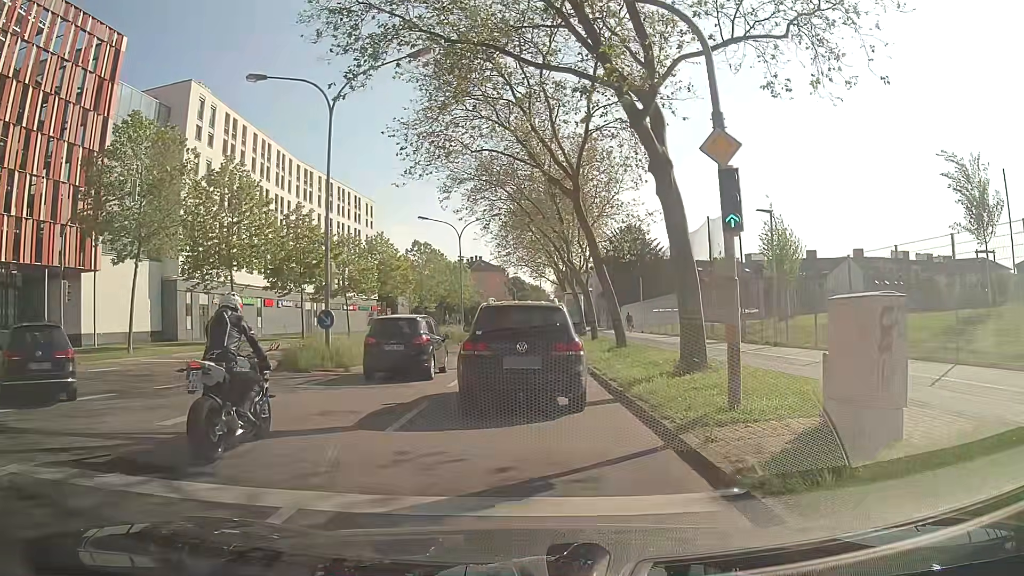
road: secondary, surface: asphalt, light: Day
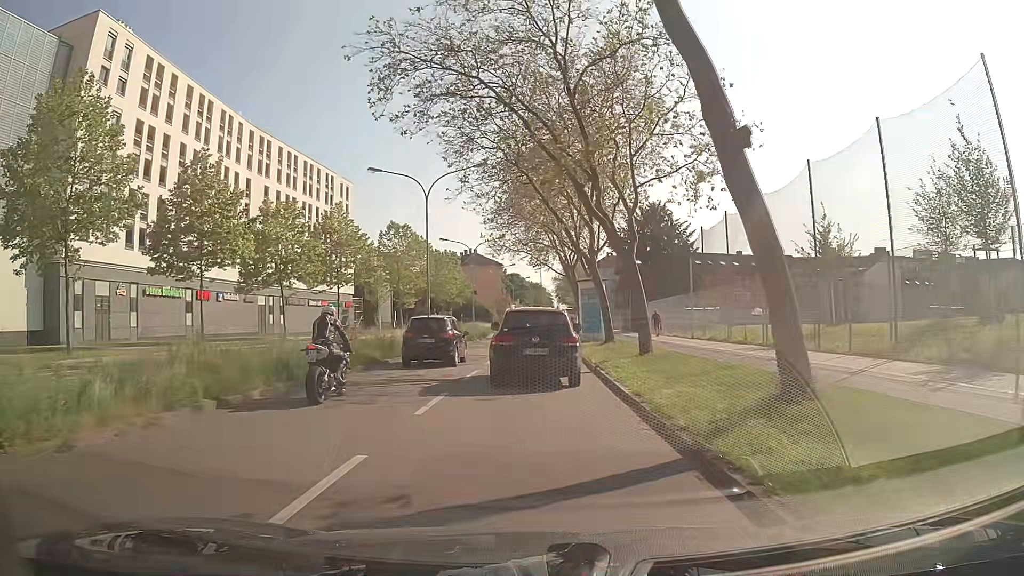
(-0.3, +17.6) m; -1°
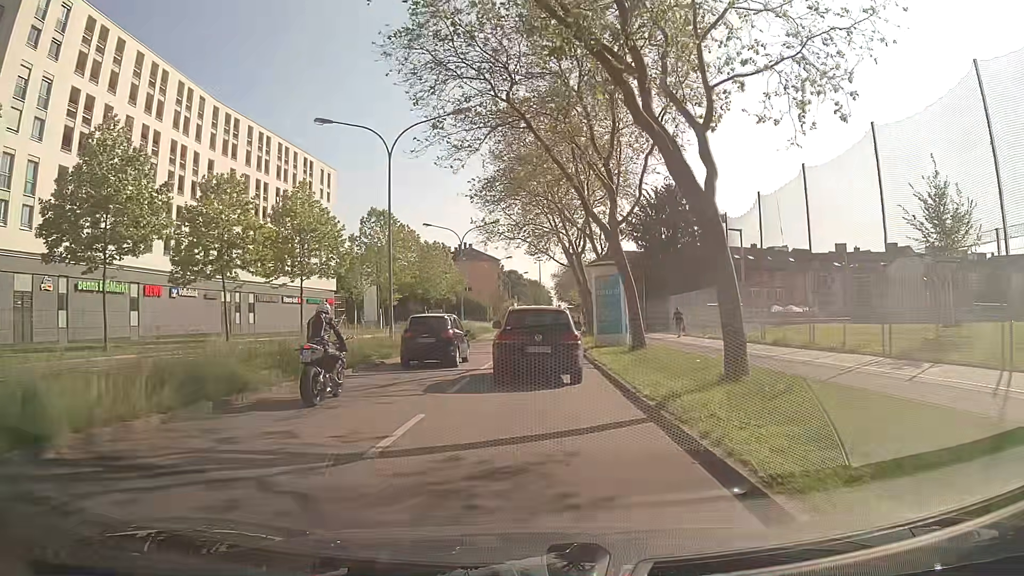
(+0.1, +9.6) m; 0°
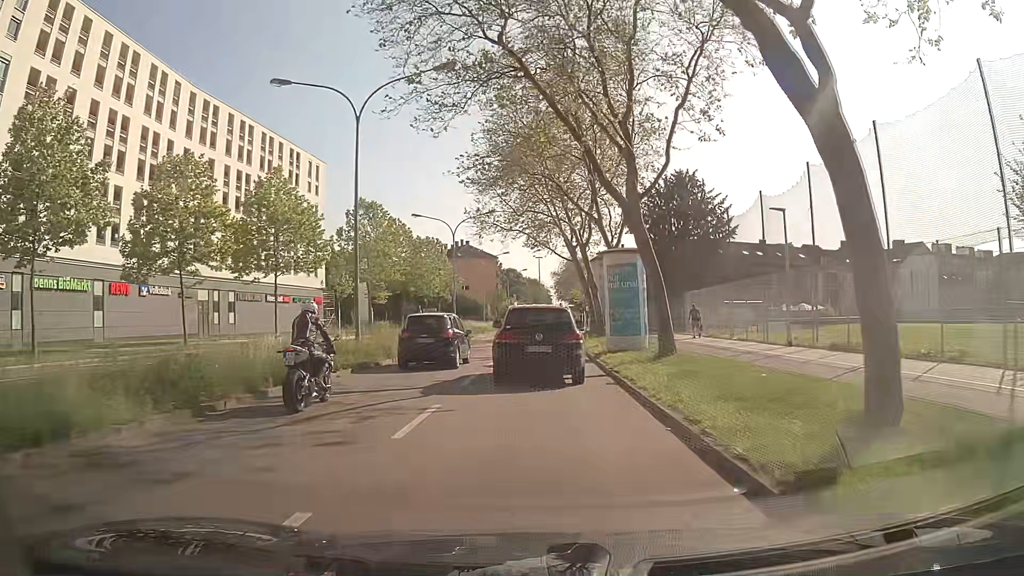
(+0.1, +5.2) m; +1°
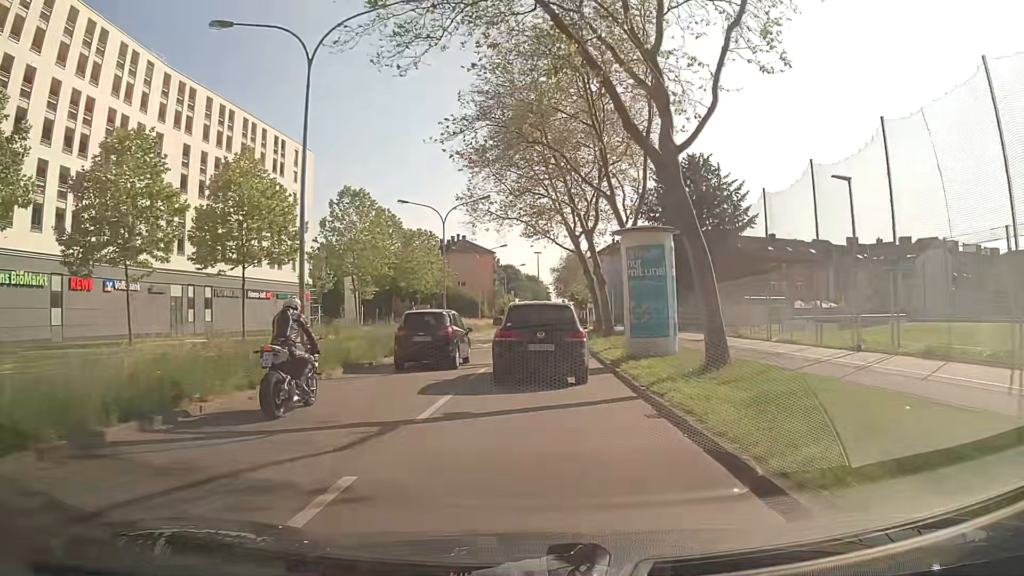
(0.0, +5.2) m; -1°
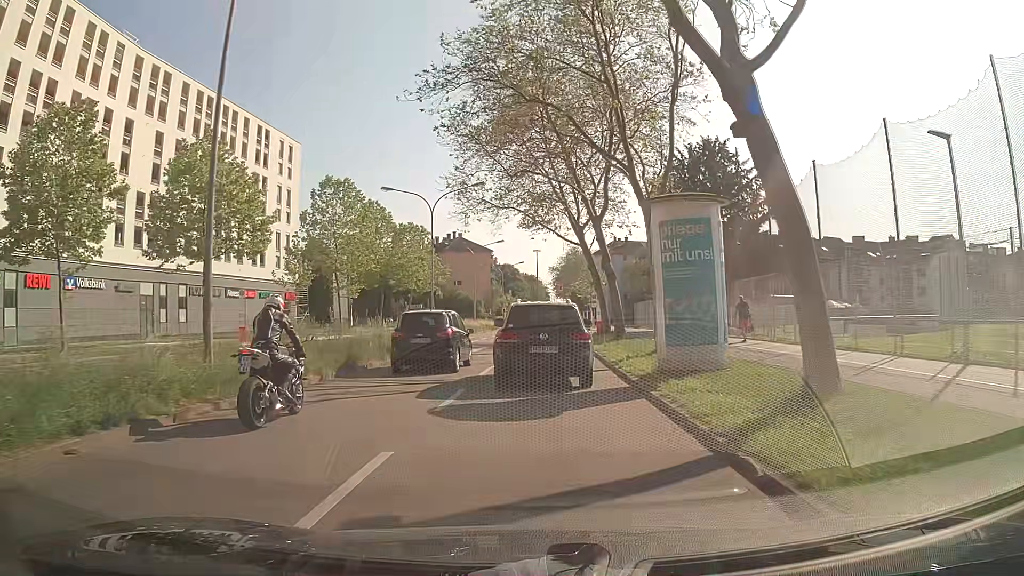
(+0.1, +5.1) m; +1°
